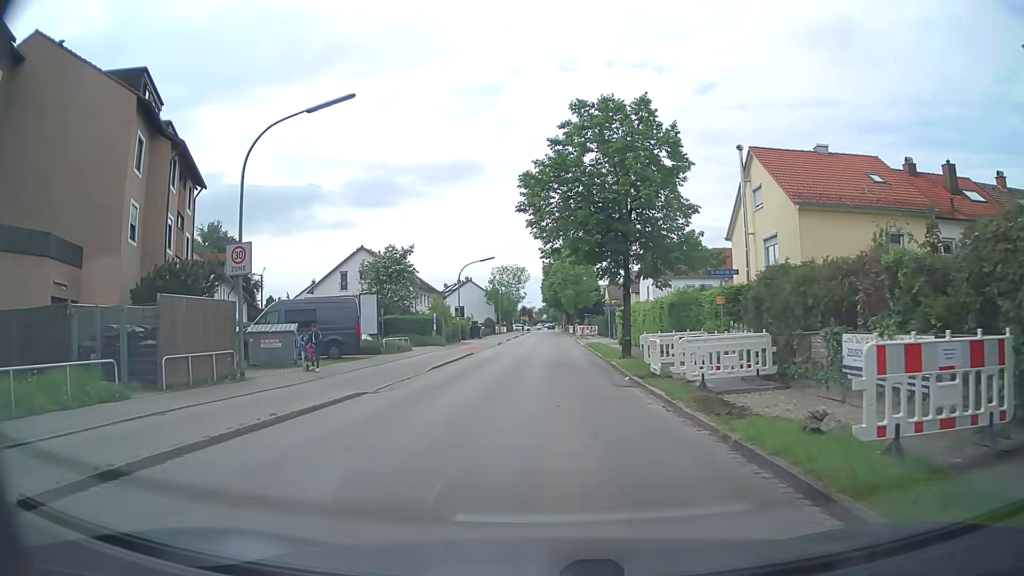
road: tertiary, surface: asphalt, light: Day
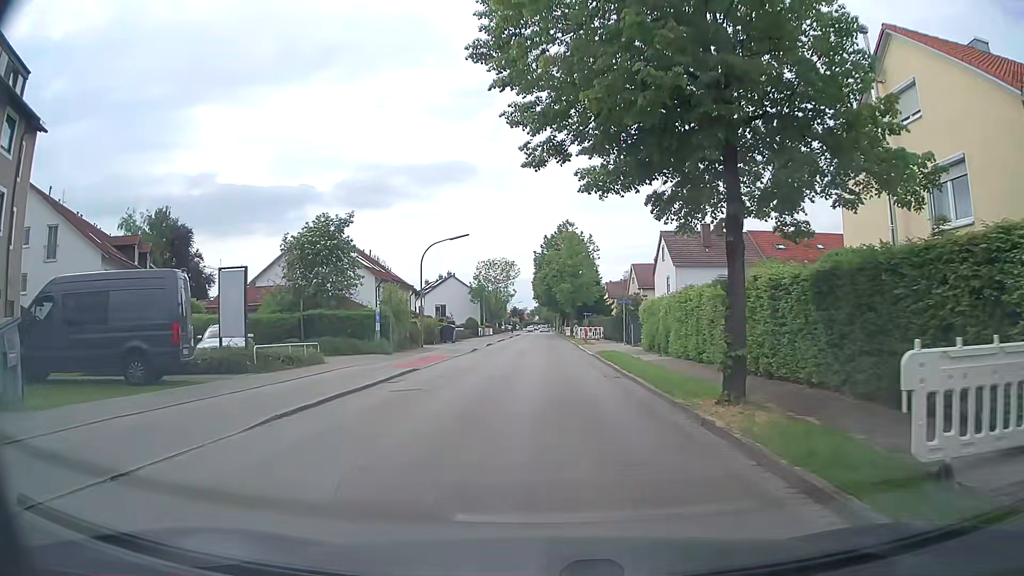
(+0.2, +14.9) m; +2°
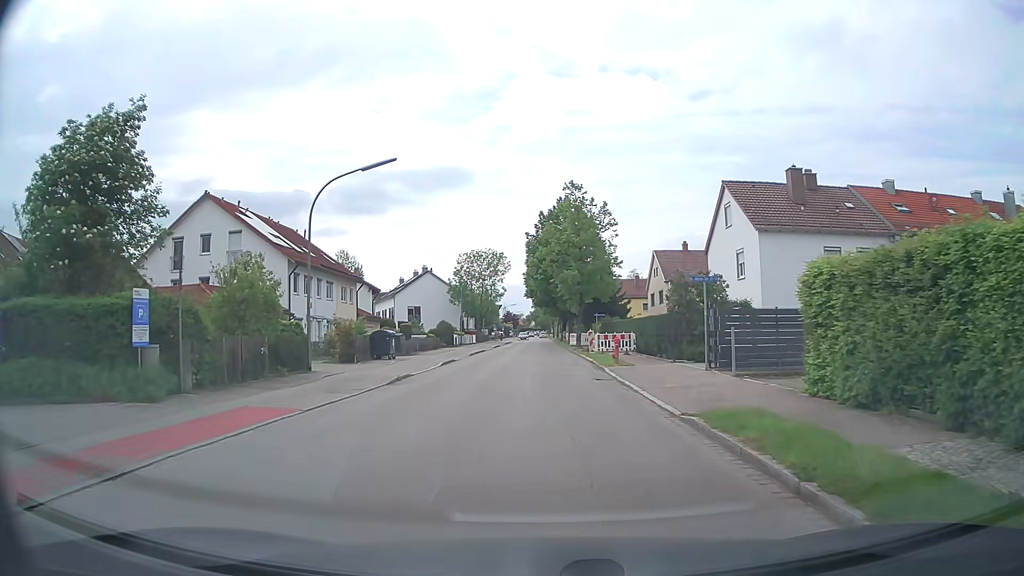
(-0.2, +20.9) m; 0°
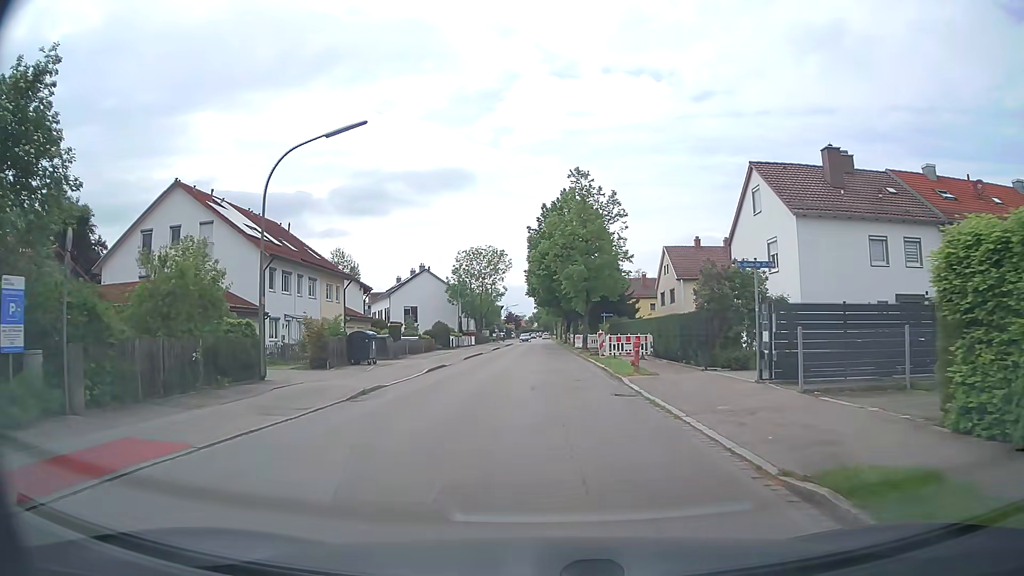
(-0.1, +4.4) m; -1°
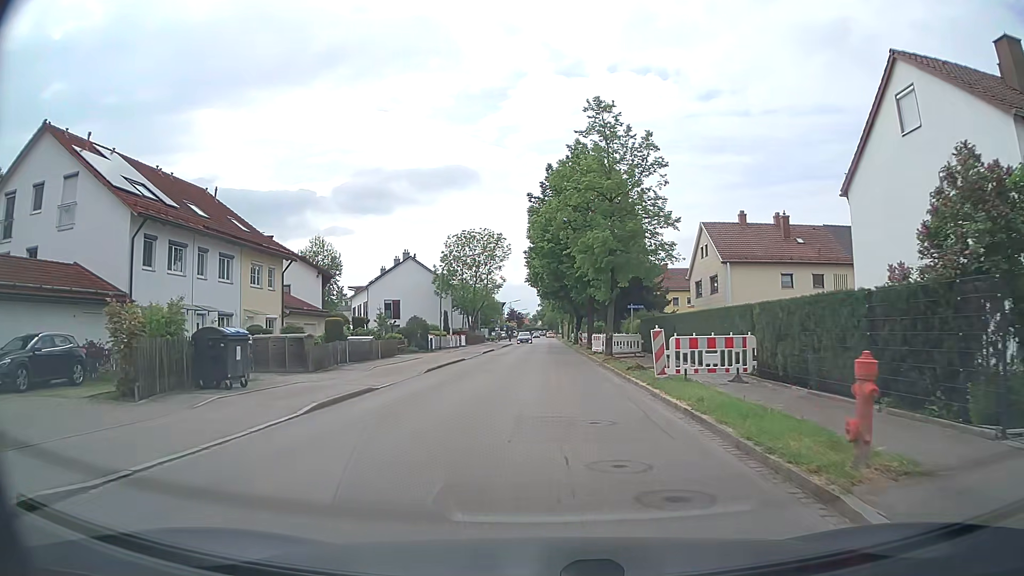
(-0.1, +13.7) m; 0°
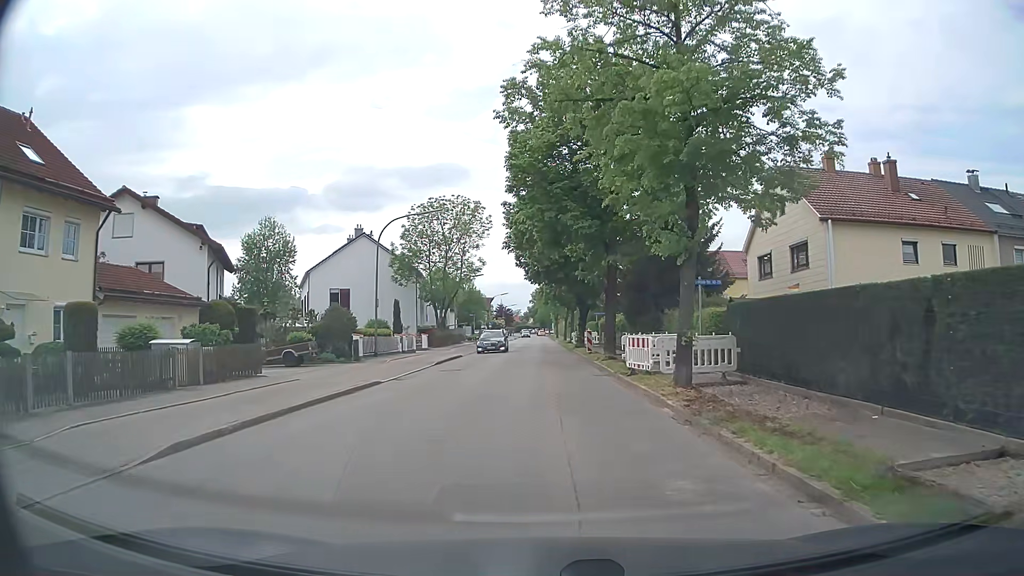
(-0.1, +17.6) m; 0°
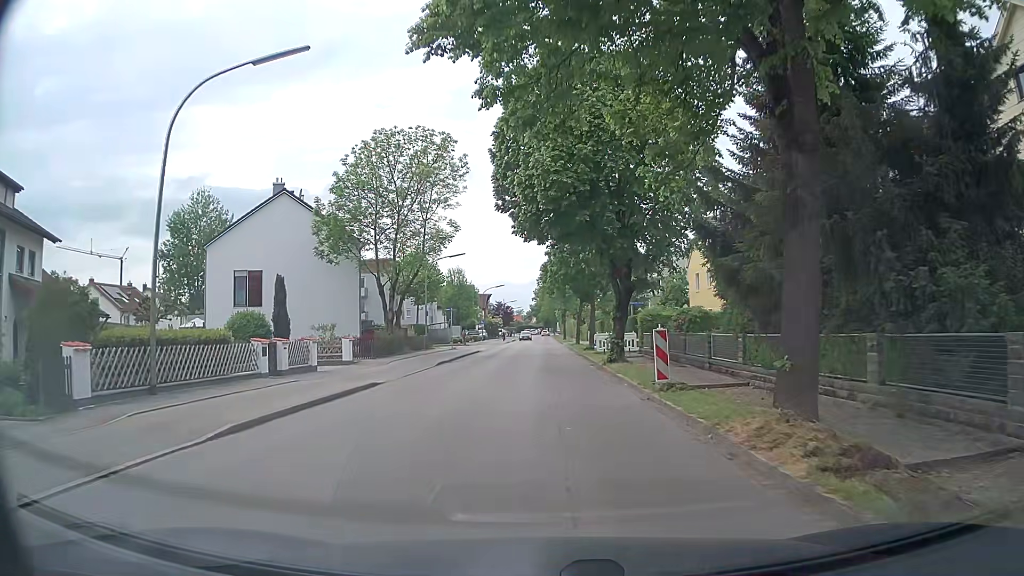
(0.0, +20.2) m; 0°
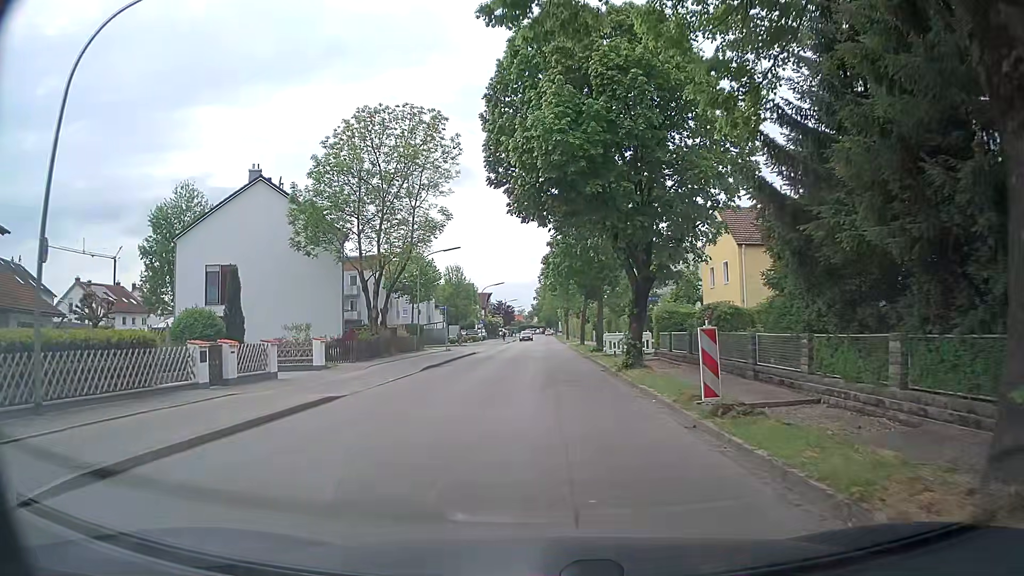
(0.0, +4.0) m; -1°
(0, +10) (0, +20) (0, +30) (0, +40) (0, +50) (+1, +60) (+1, +70) (+1, +80) (+1, +90) (+1, +100) m
